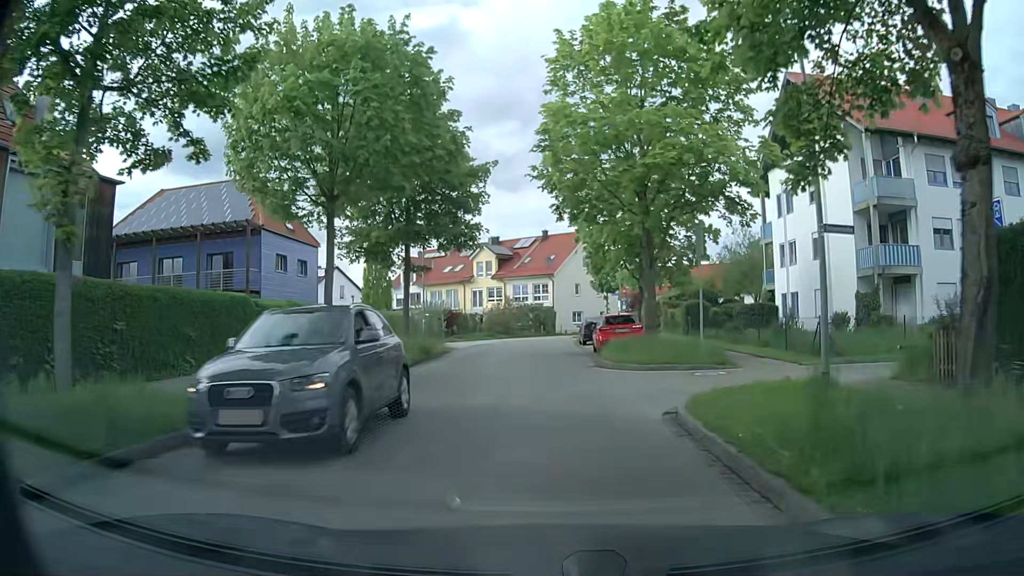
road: residential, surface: asphalt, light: Day
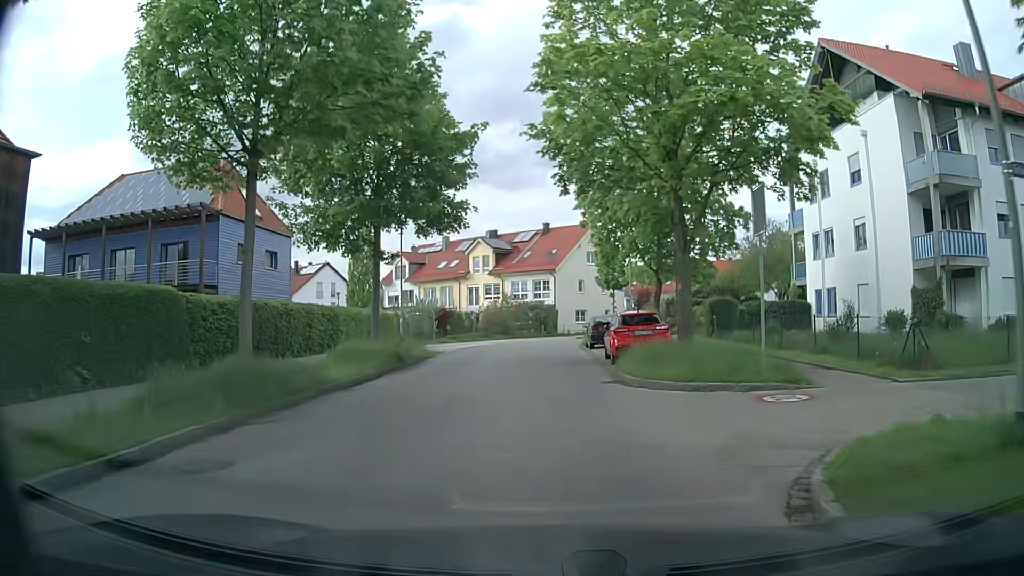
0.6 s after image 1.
(0.0, +5.0) m; 0°
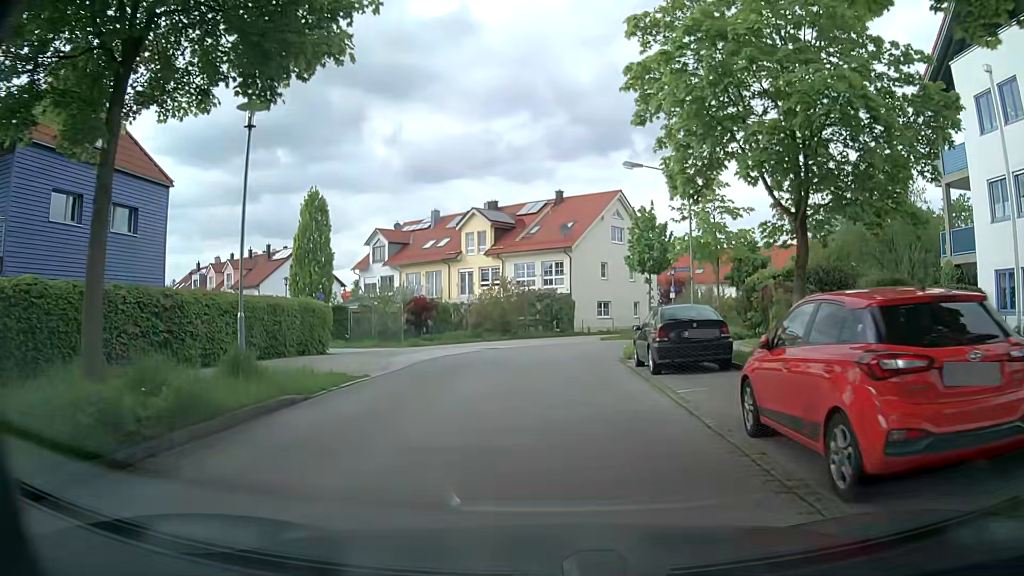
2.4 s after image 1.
(-0.2, +14.7) m; -1°
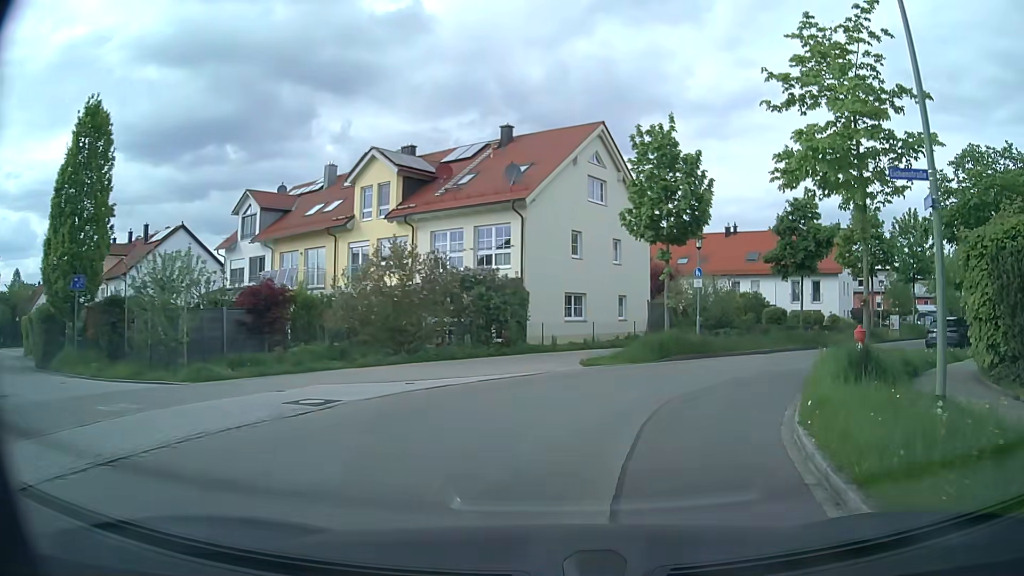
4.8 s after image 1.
(+0.2, +19.3) m; +4°
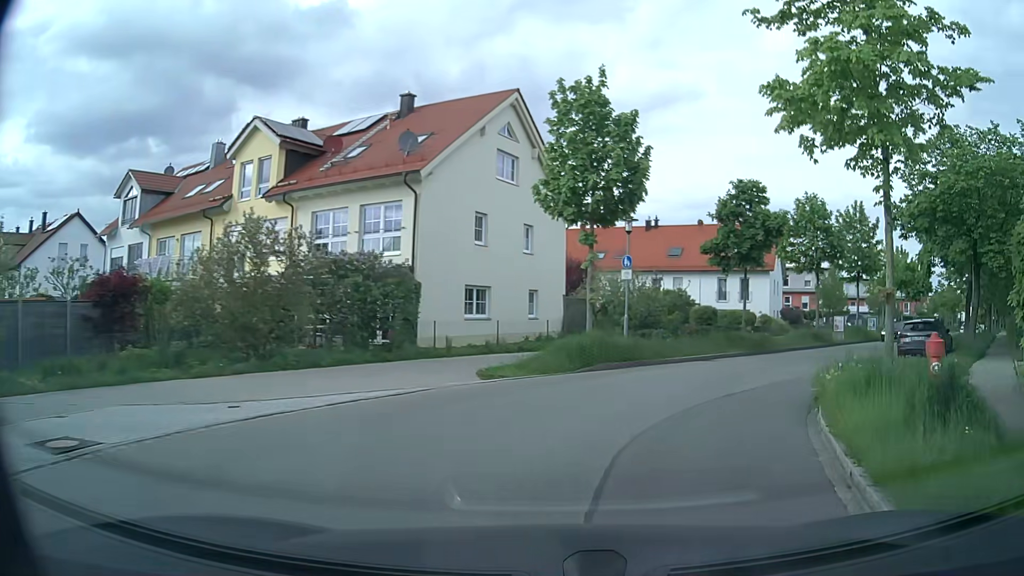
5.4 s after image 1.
(+0.2, +4.8) m; +7°
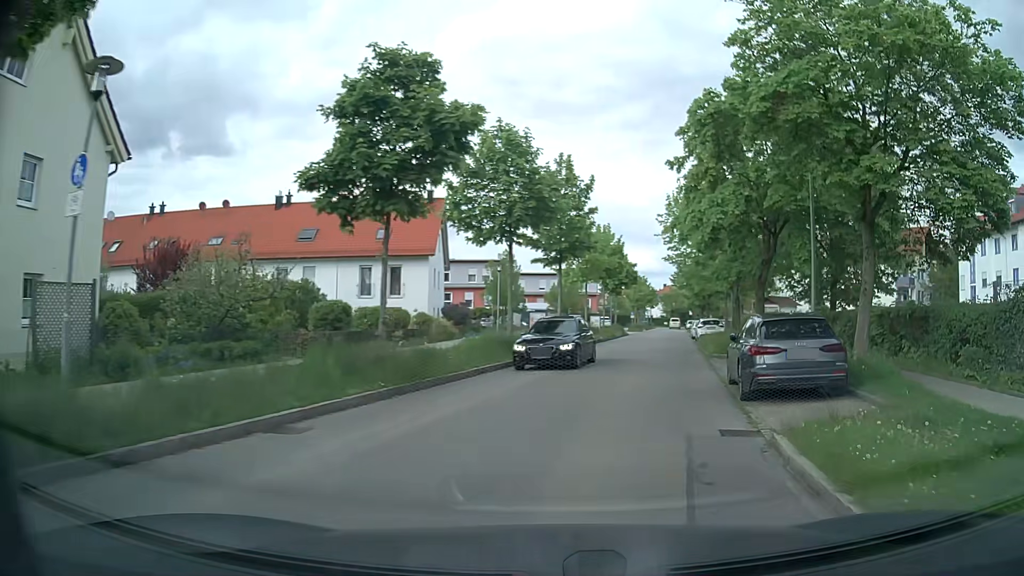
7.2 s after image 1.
(+3.7, +13.9) m; +29°
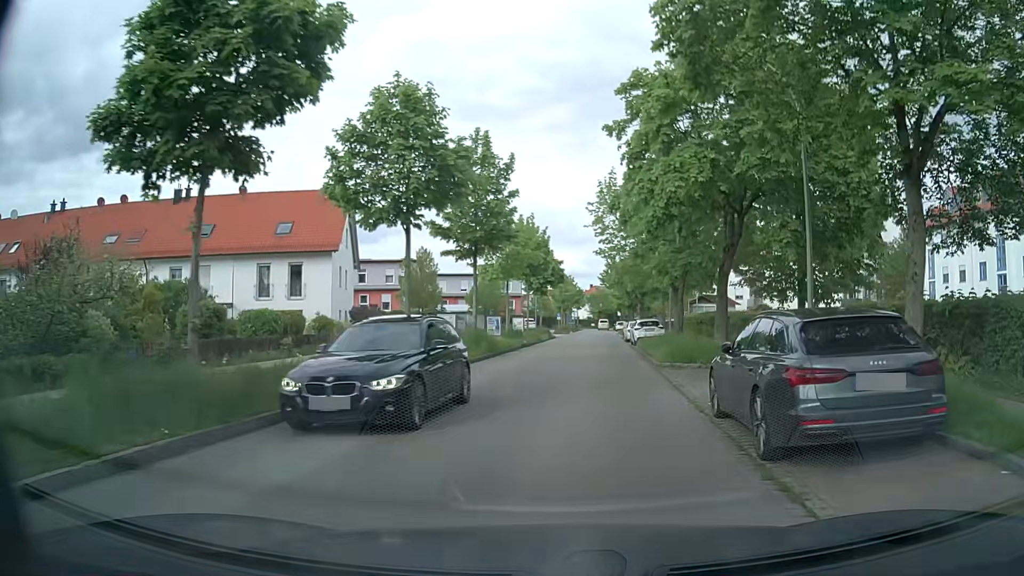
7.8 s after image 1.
(+0.3, +5.0) m; +7°
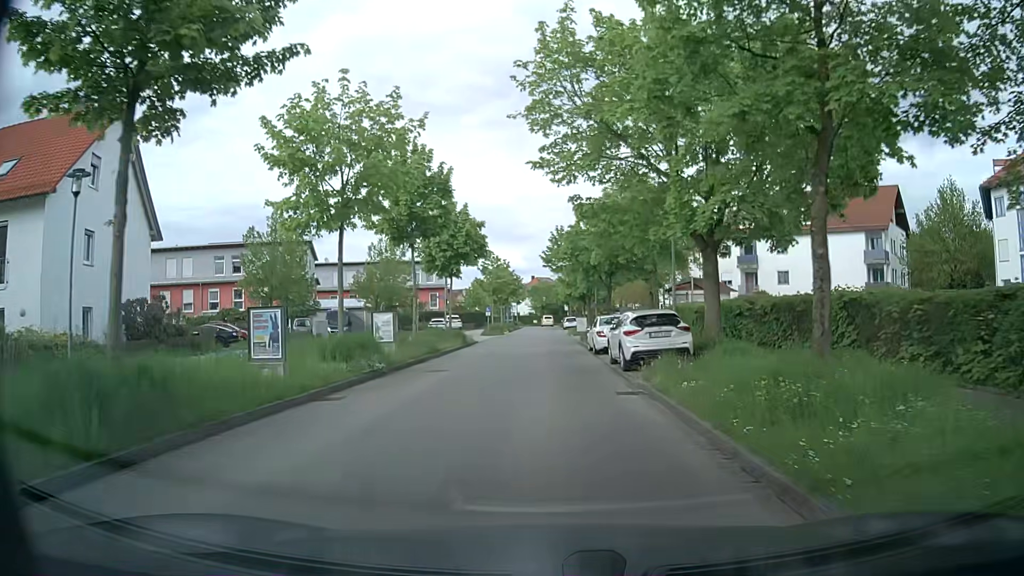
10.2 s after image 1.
(+1.5, +21.4) m; +5°
(0, +10) (0, +20) (0, +30) (0, +40) (0, +50) (0, +60) (-1, +70) (-1, +80) (-1, +90) (-1, +100) m
